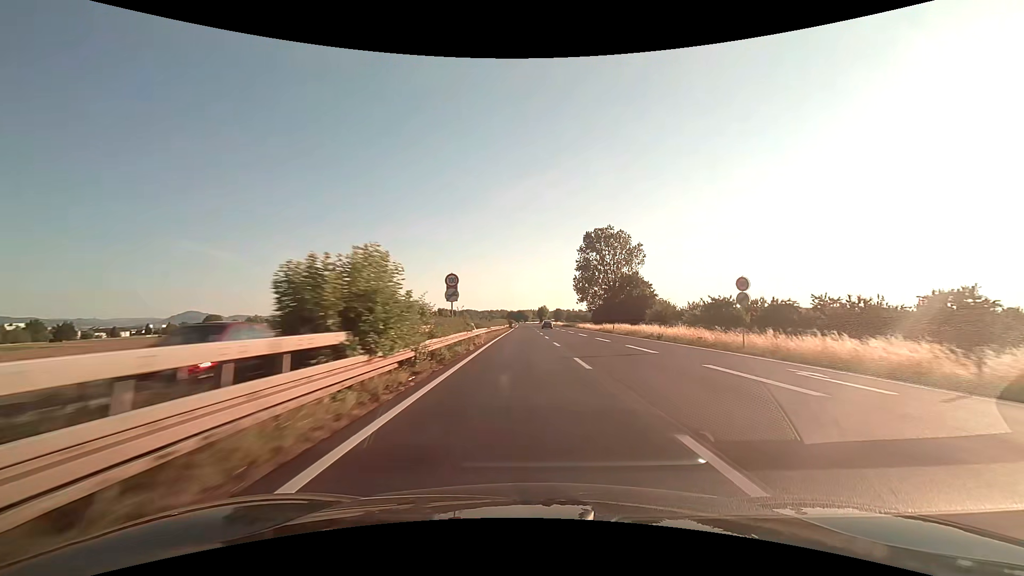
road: trunk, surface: asphalt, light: Day
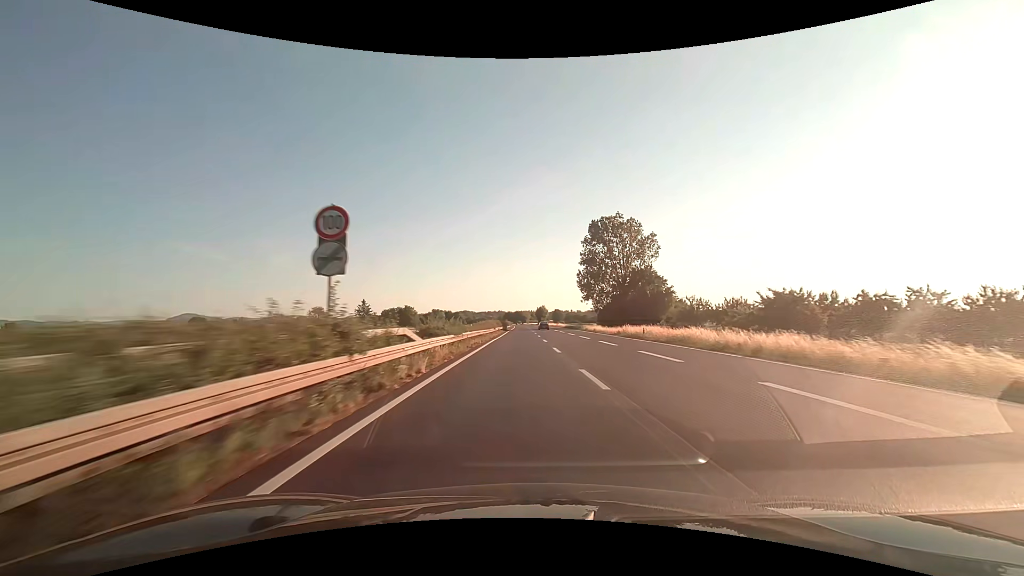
(0.0, +16.2) m; 0°
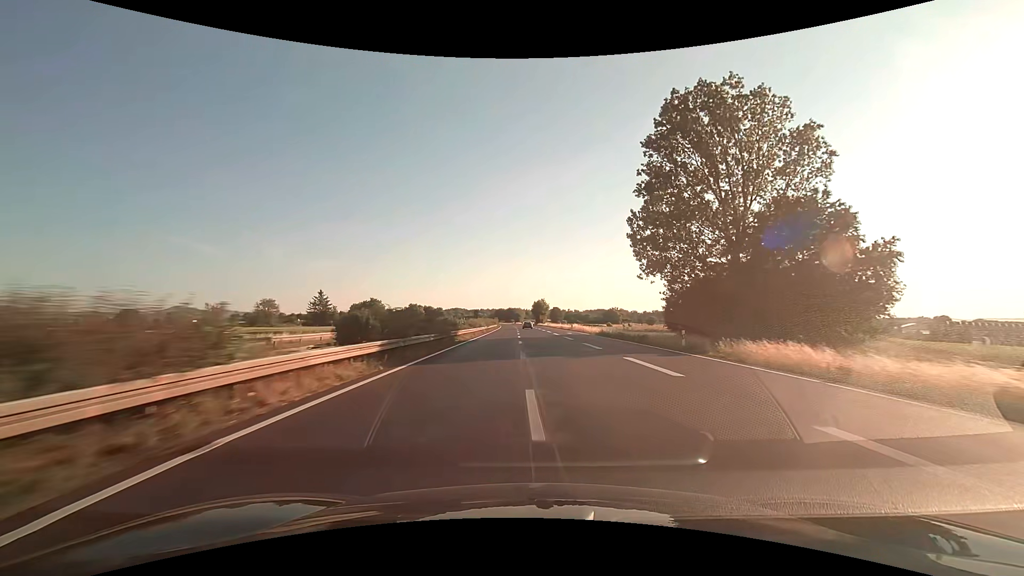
(+0.5, +64.7) m; +1°
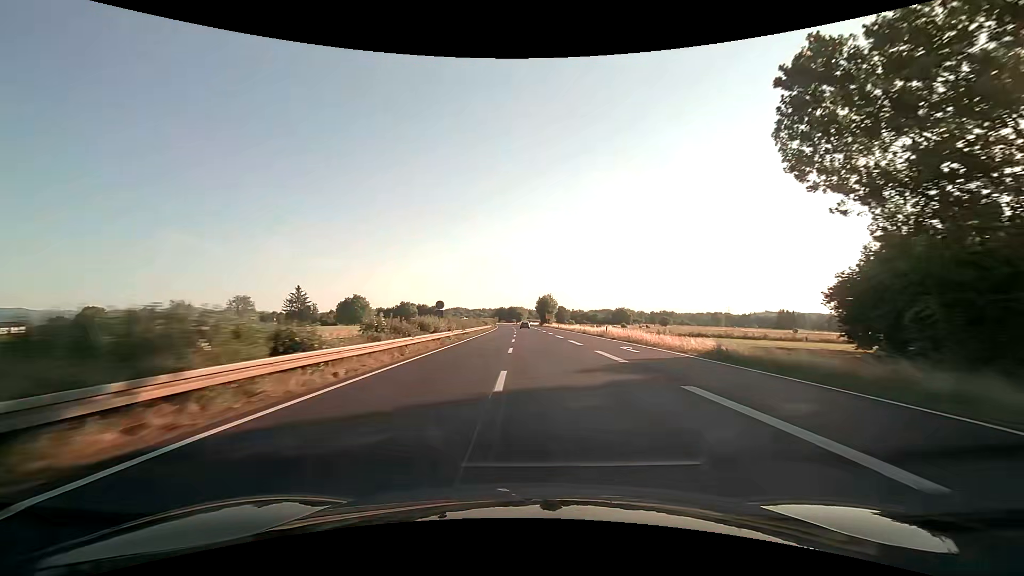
(-0.1, +32.3) m; 0°
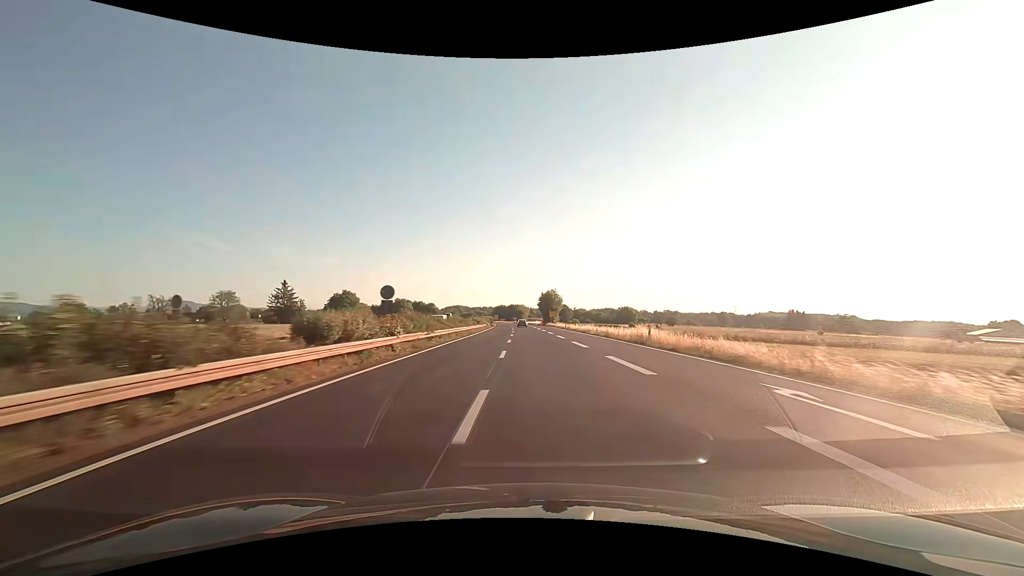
(0.0, +16.1) m; 0°
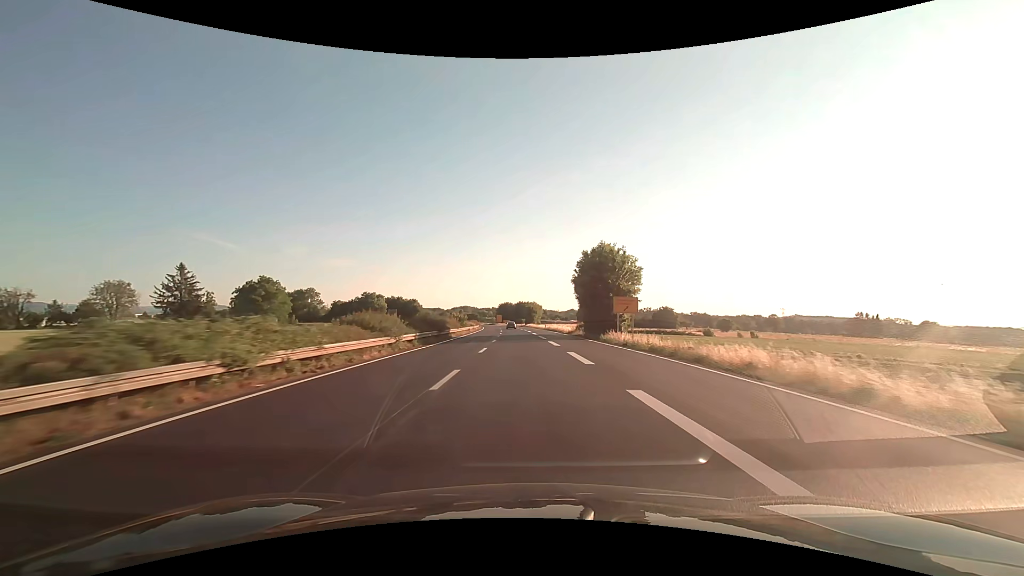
(-1.2, +80.5) m; -2°
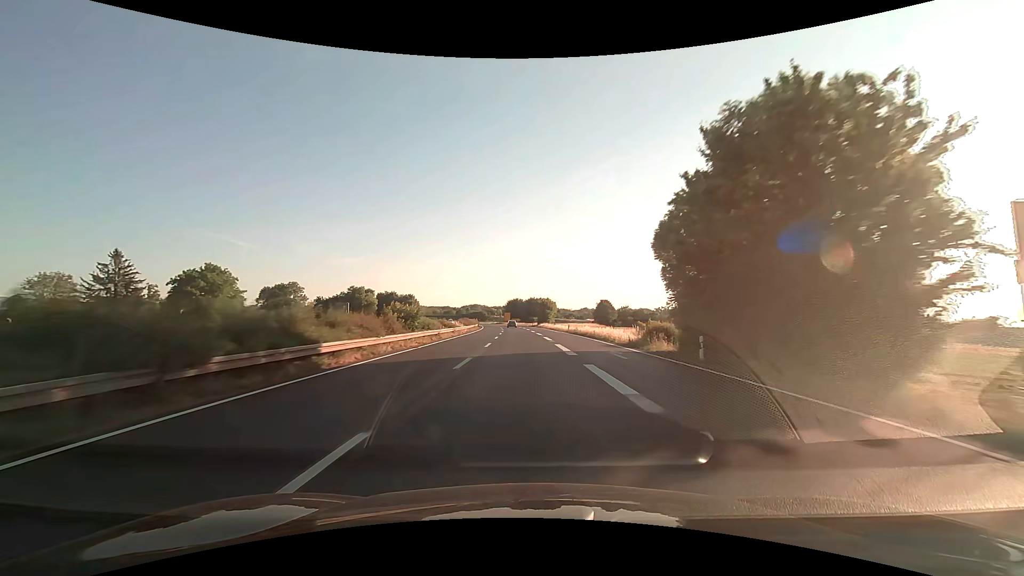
(-0.4, +32.1) m; -1°
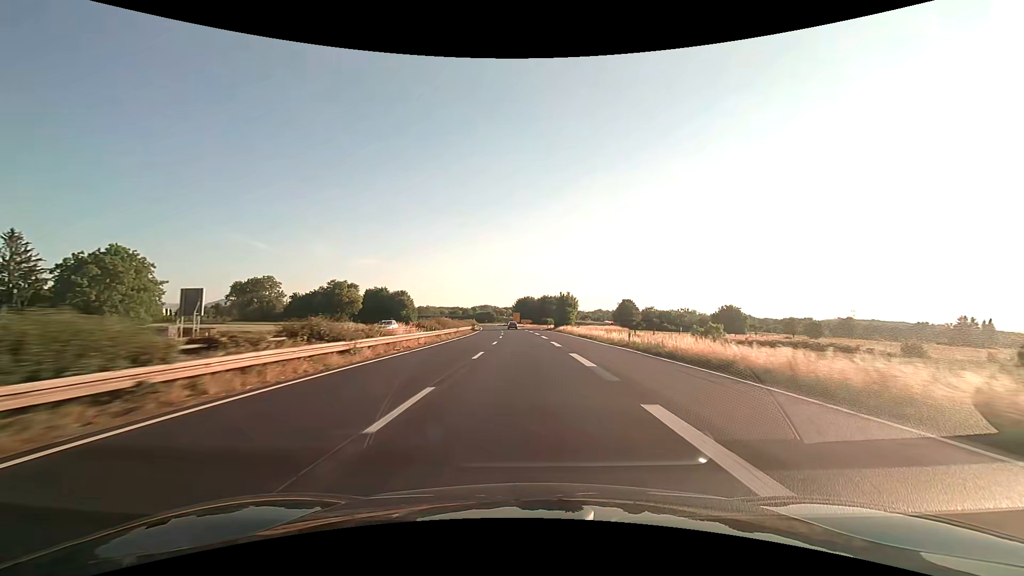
(-0.4, +32.2) m; -2°
(0, +10) (0, +20) (0, +30) (0, +40) (-1, +50) (-1, +60) (-1, +70) (-2, +80) (-2, +90) (-3, +100) m
